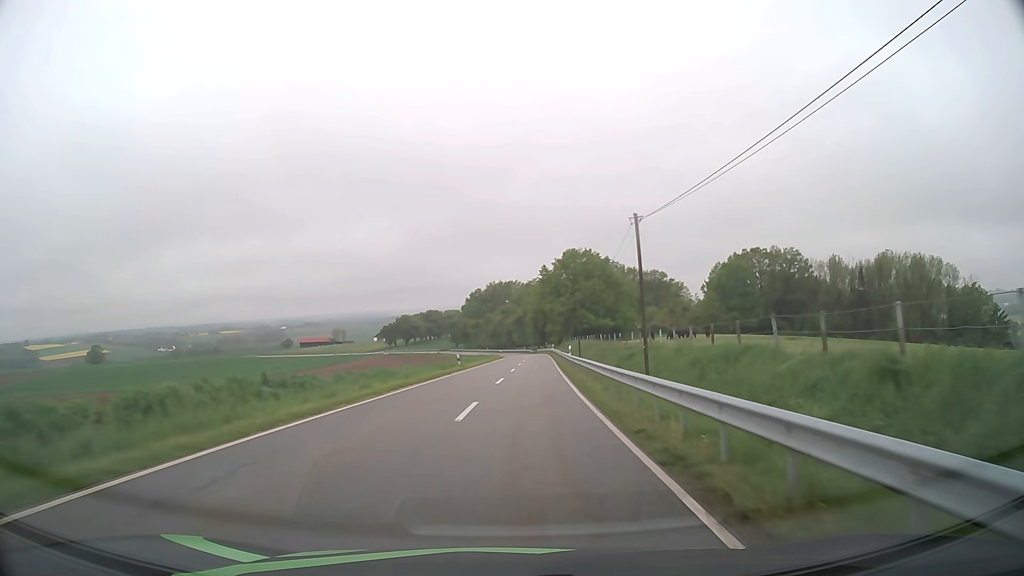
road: tertiary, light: Day
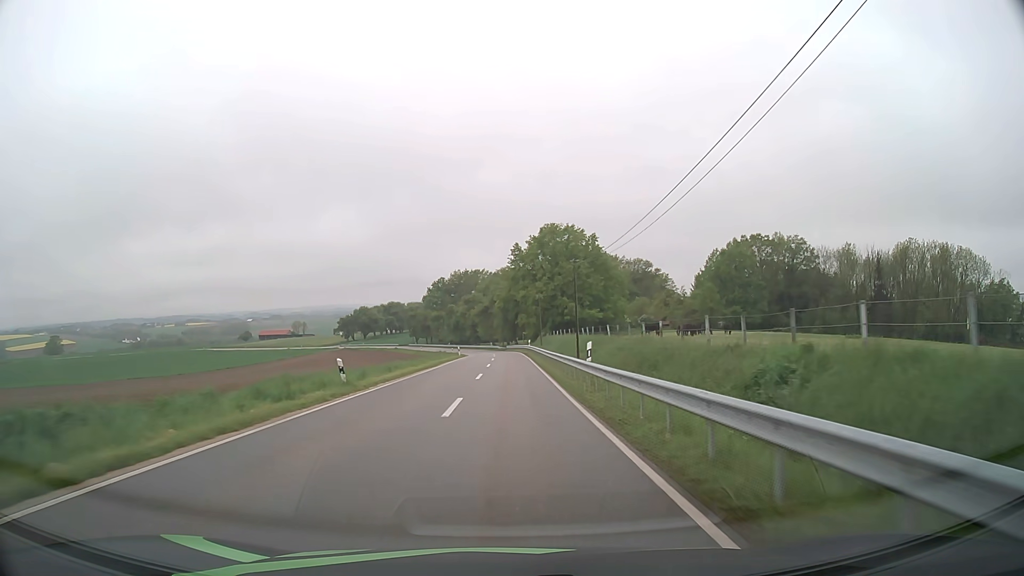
(+0.8, +24.1) m; +3°
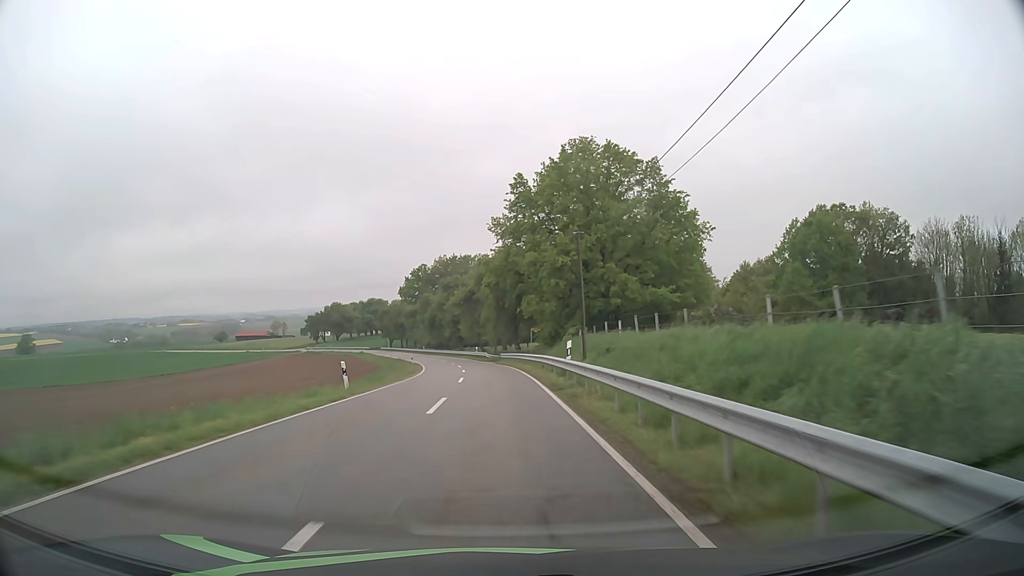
(+0.5, +47.4) m; 0°
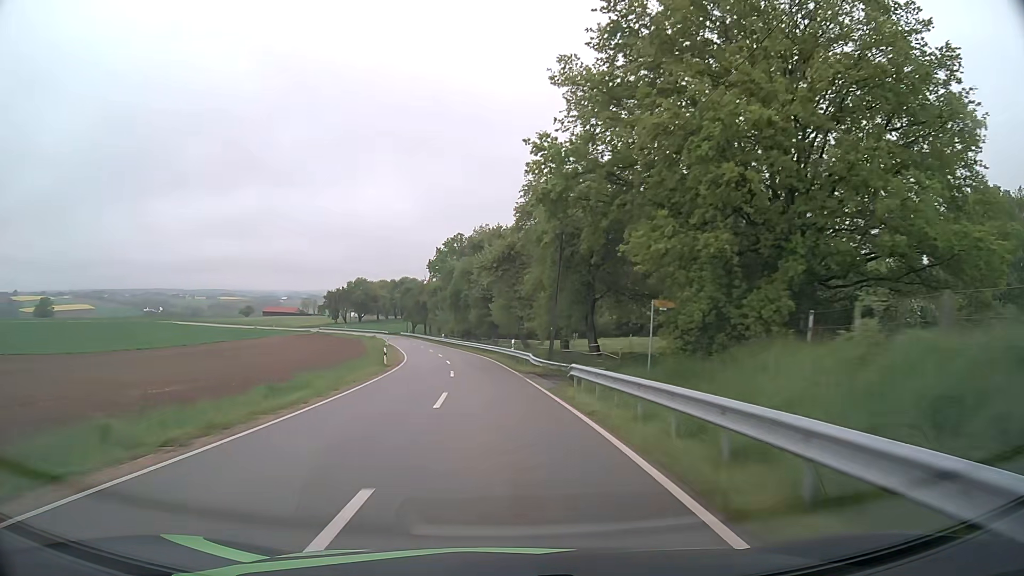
(-1.0, +35.4) m; -4°
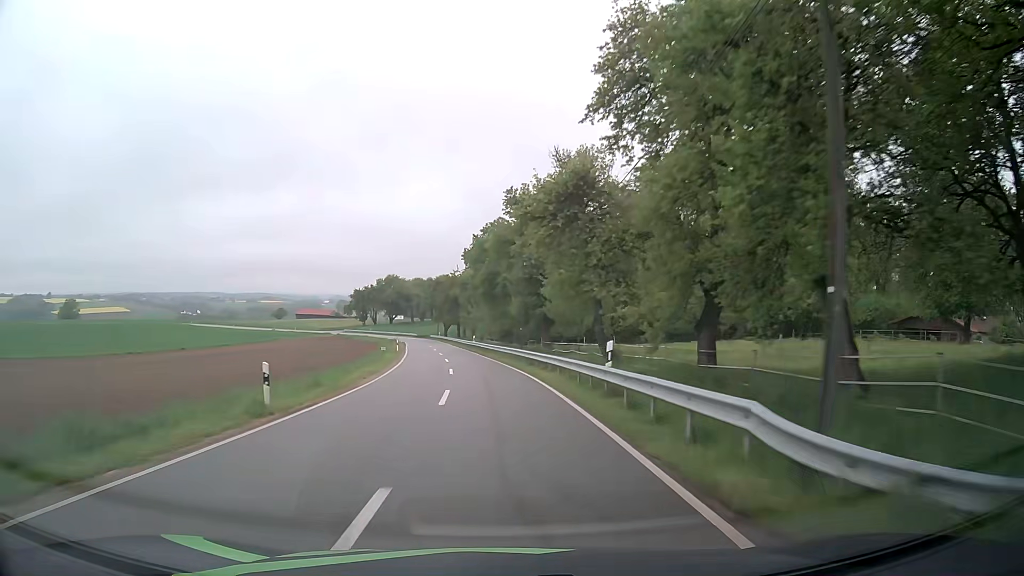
(-0.8, +23.8) m; -4°
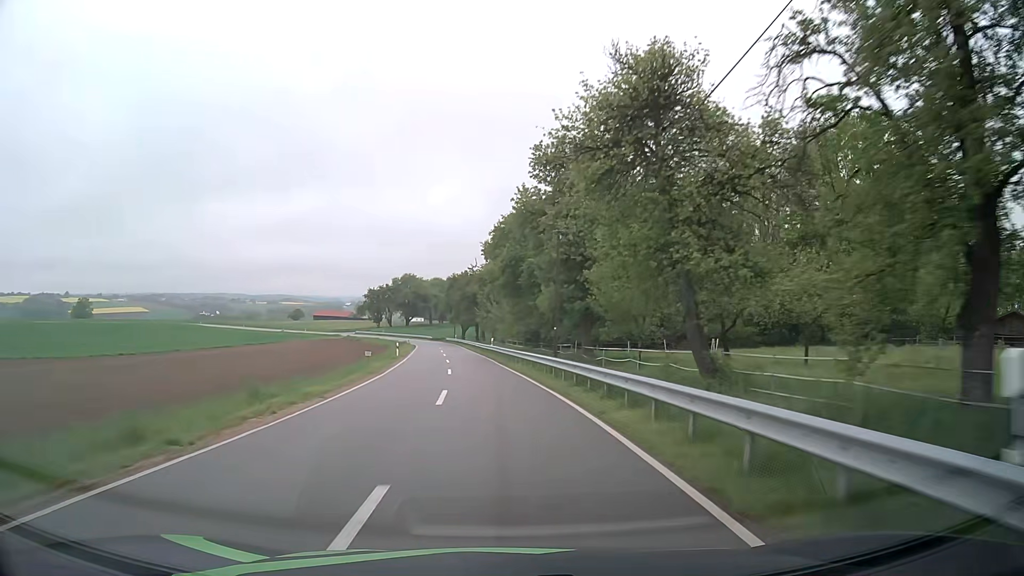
(-0.2, +12.0) m; -2°
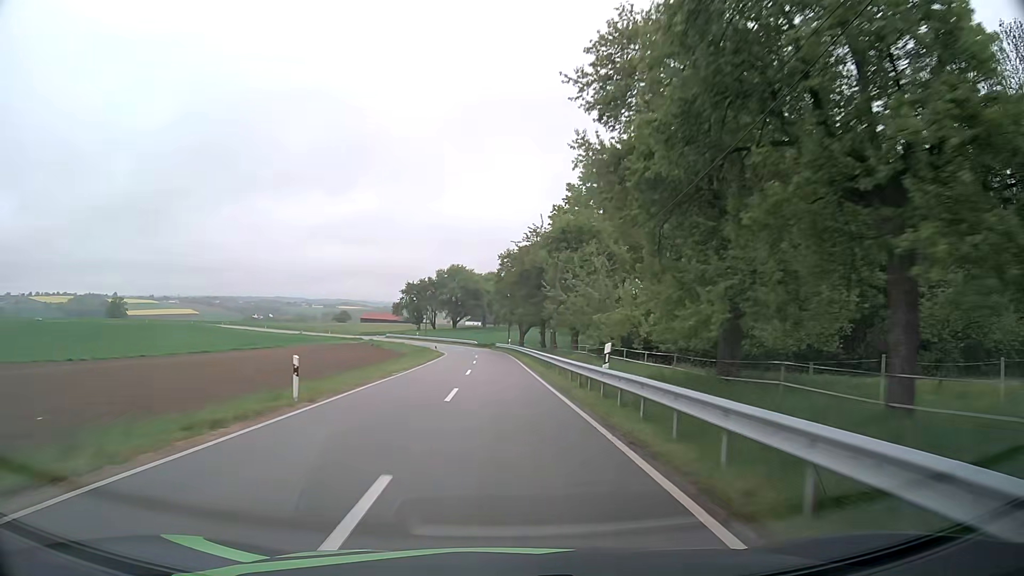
(-2.0, +35.6) m; -6°
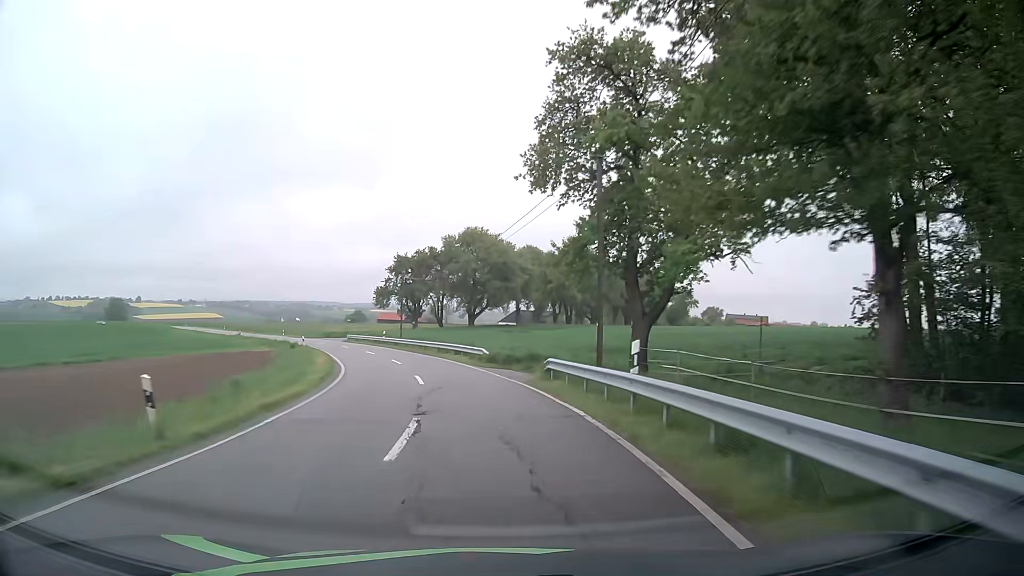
(-1.0, +55.3) m; -3°
(0, +10) (-1, +20) (-3, +30) (-5, +39) (-9, +49) (-12, +58) (-16, +67) (-21, +76) (-26, +85) (-31, +94) m
